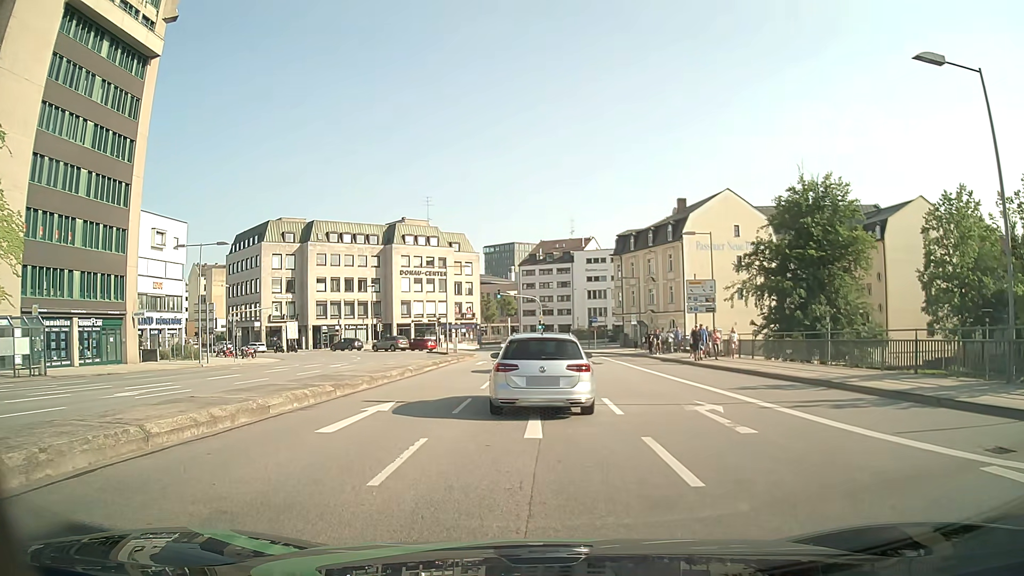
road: primary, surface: asphalt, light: Day
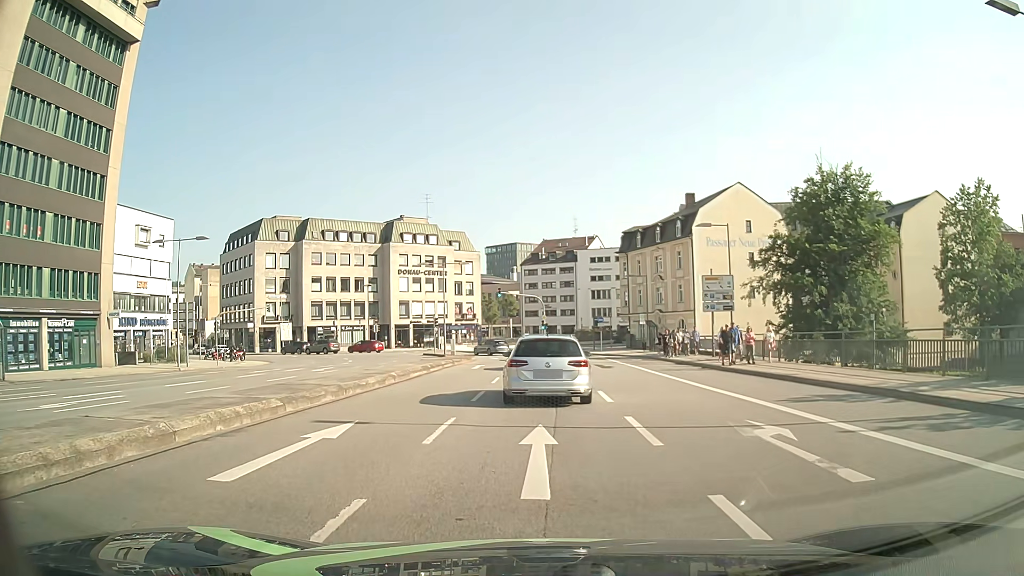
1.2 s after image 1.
(+0.1, +3.6) m; +1°
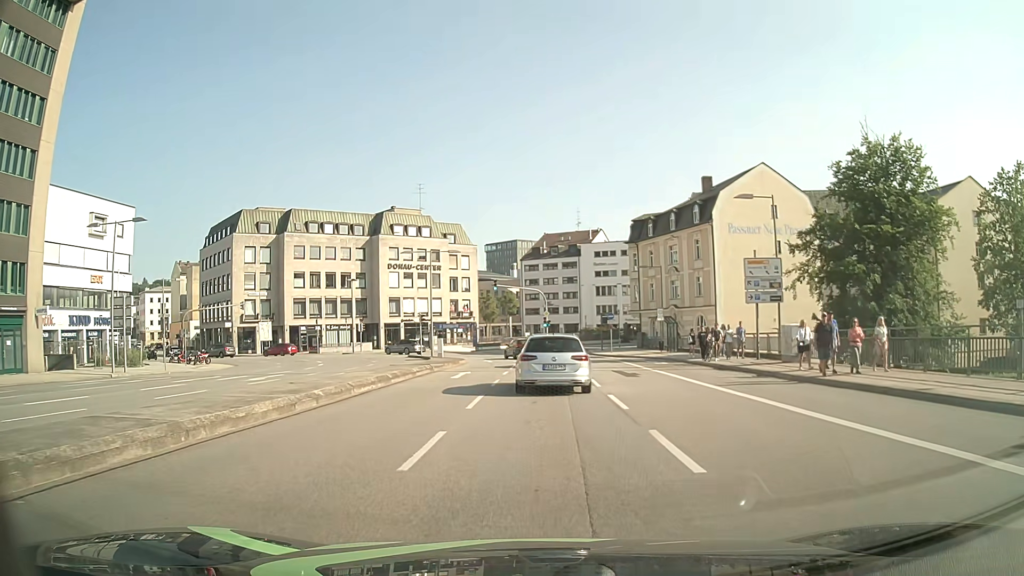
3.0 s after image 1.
(0.0, +8.0) m; 0°
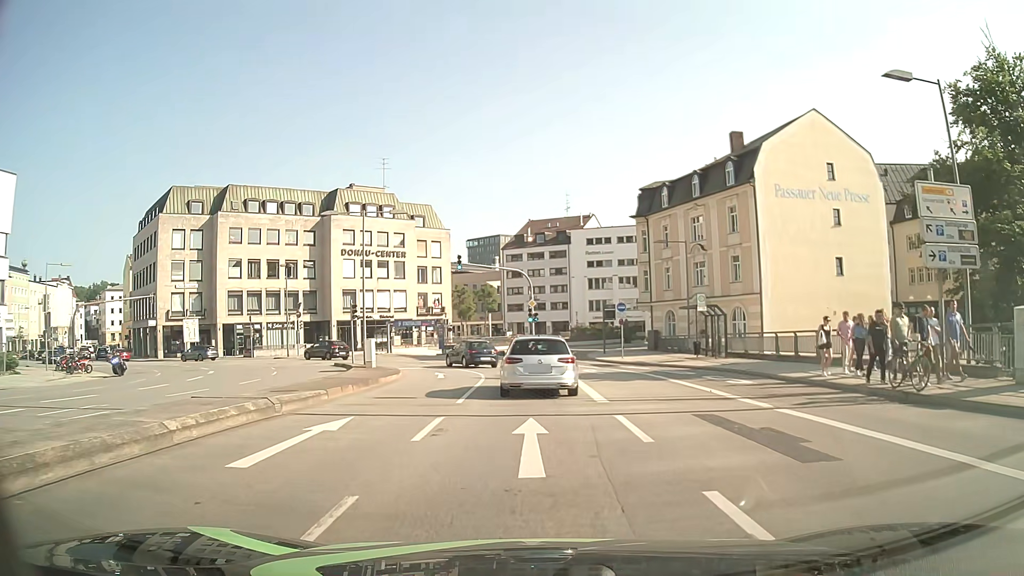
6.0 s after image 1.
(+0.1, +16.2) m; +1°
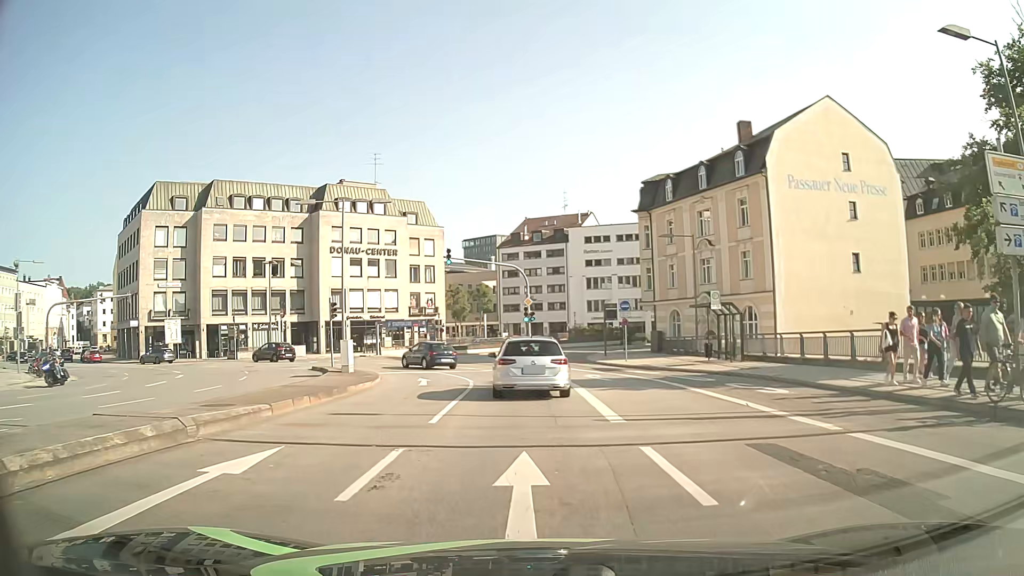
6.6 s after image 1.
(0.0, +3.2) m; 0°
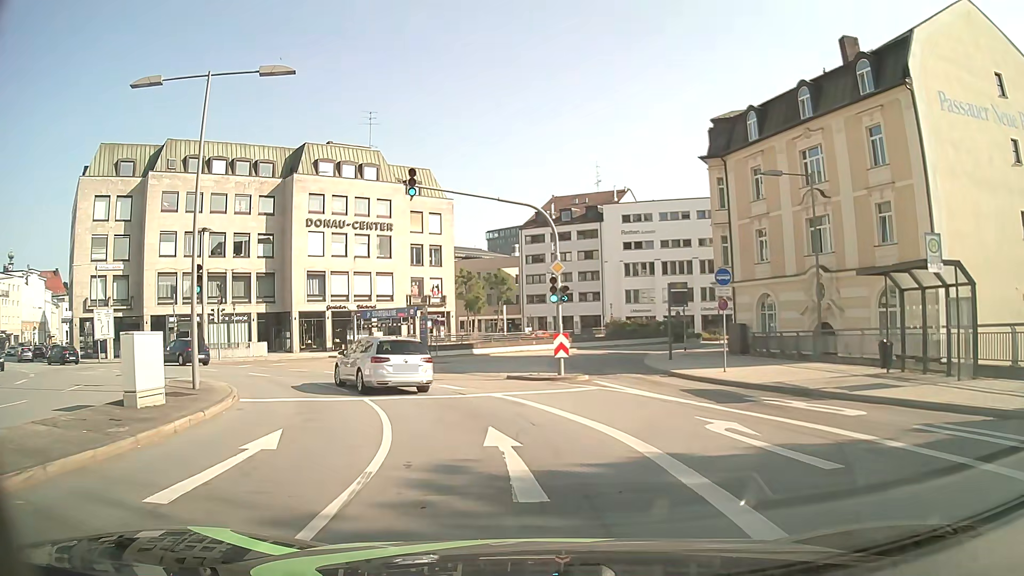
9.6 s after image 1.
(-0.2, +16.2) m; -2°
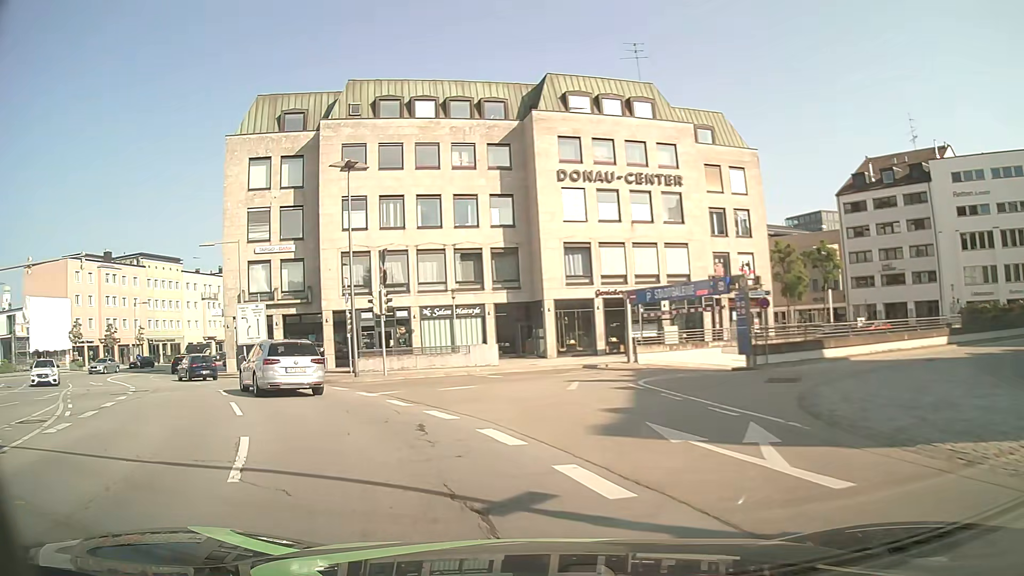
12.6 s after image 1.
(-3.1, +18.3) m; -25°
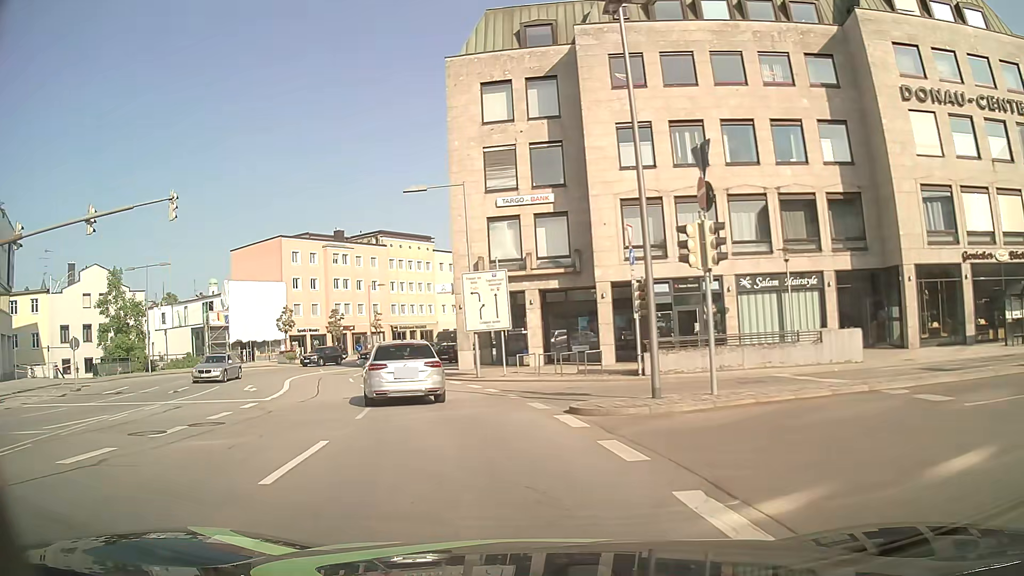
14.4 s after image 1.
(-3.0, +12.3) m; -24°
